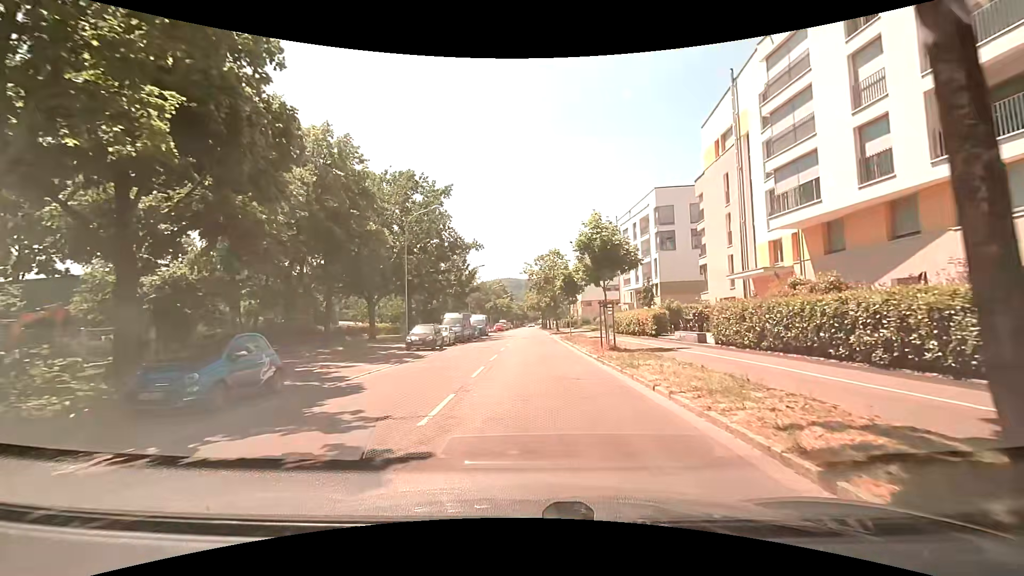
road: tertiary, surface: asphalt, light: Day
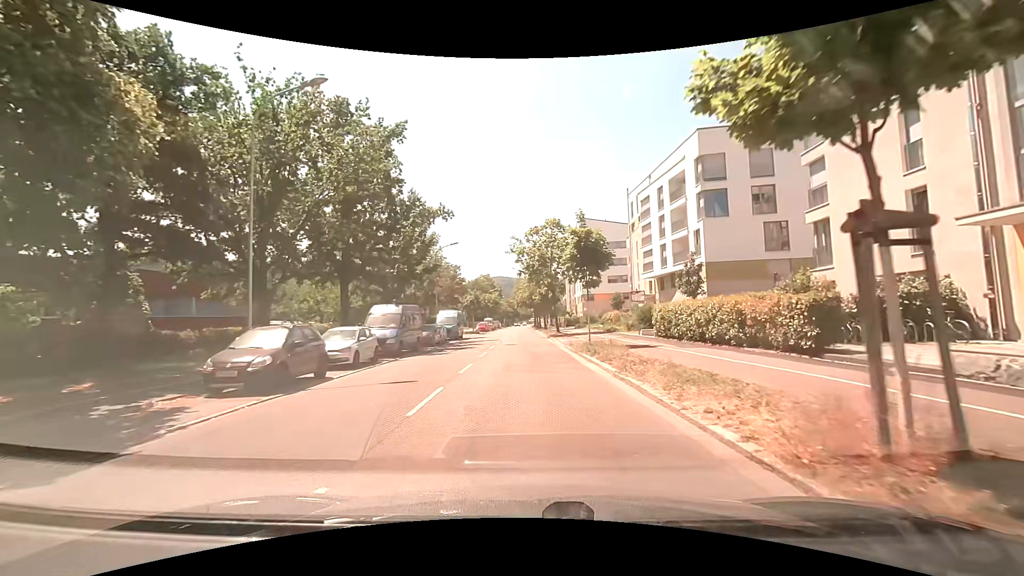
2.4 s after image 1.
(+0.4, +17.5) m; +2°
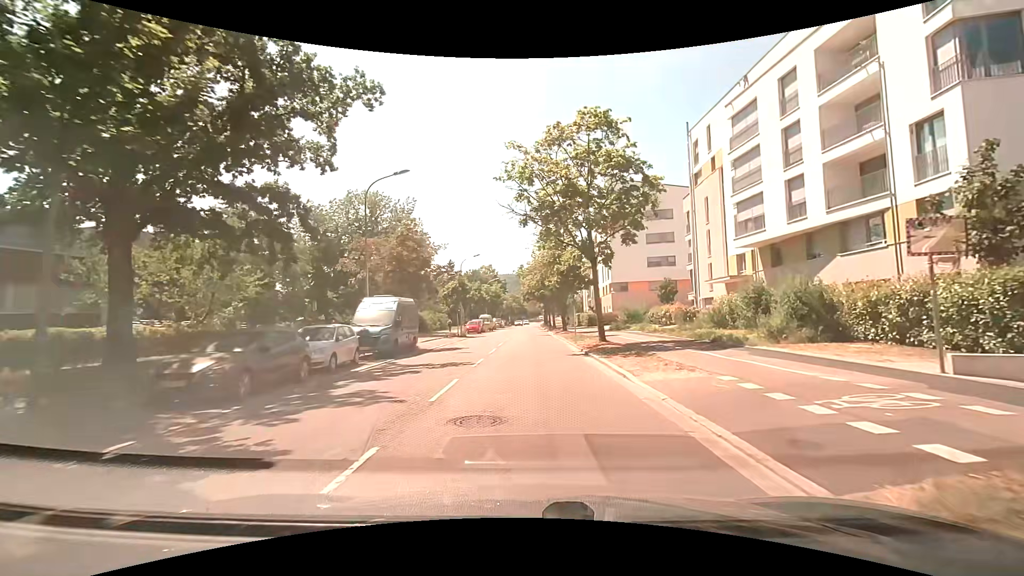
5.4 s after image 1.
(-0.5, +22.9) m; -1°
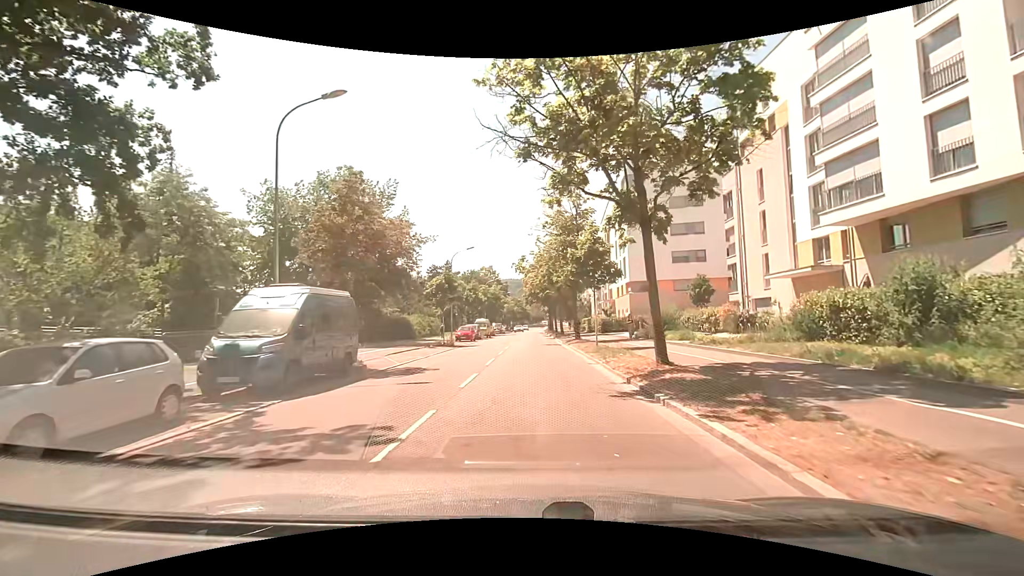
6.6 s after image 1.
(-0.1, +9.4) m; -1°
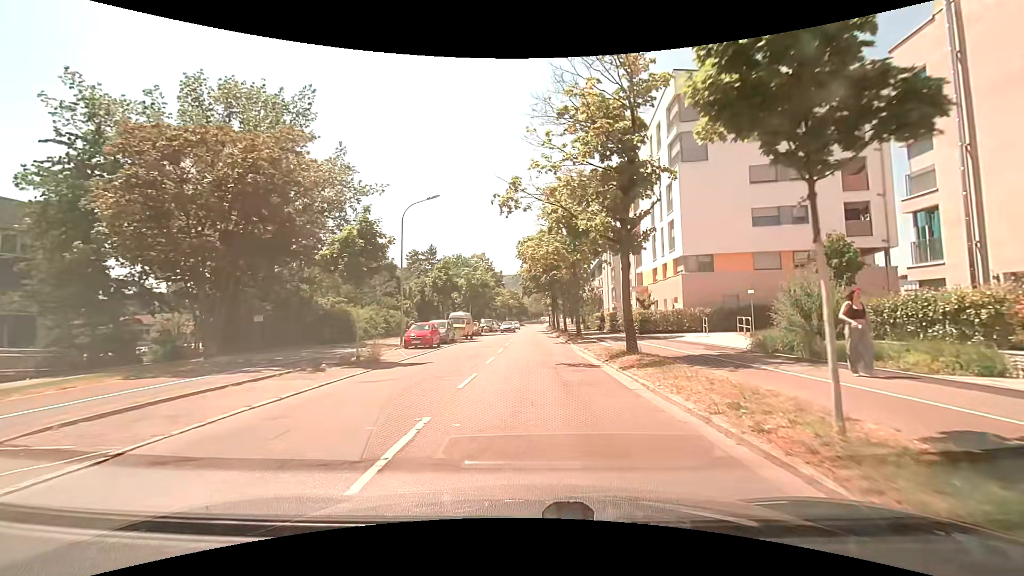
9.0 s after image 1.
(+0.2, +19.0) m; +1°
